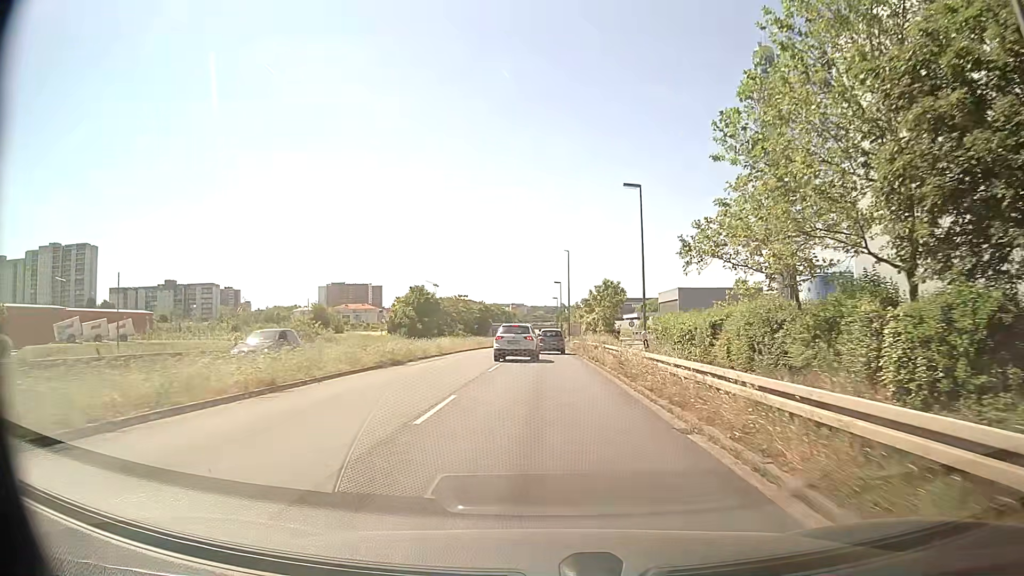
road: primary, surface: asphalt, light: Day
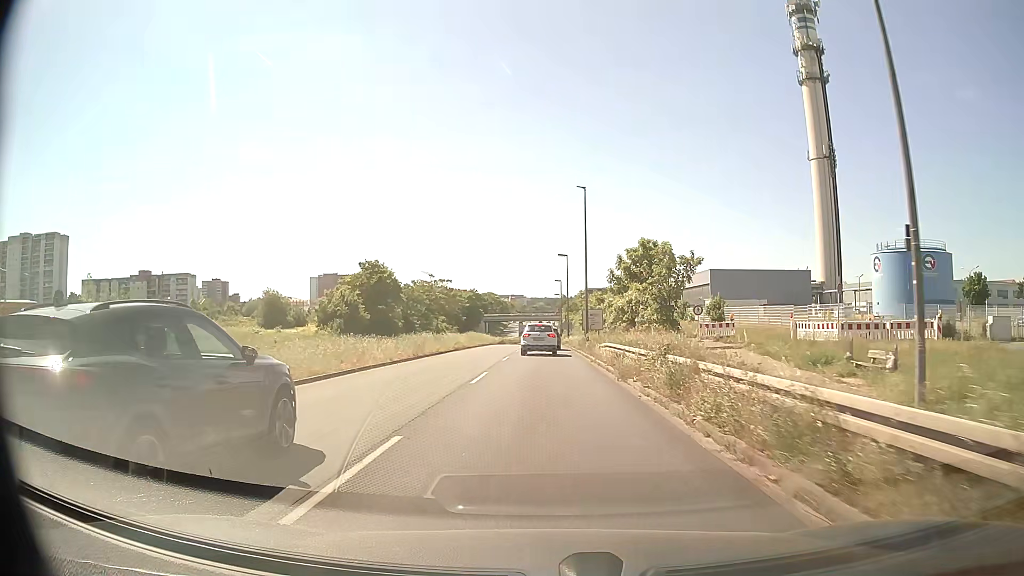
(+0.1, +29.9) m; 0°
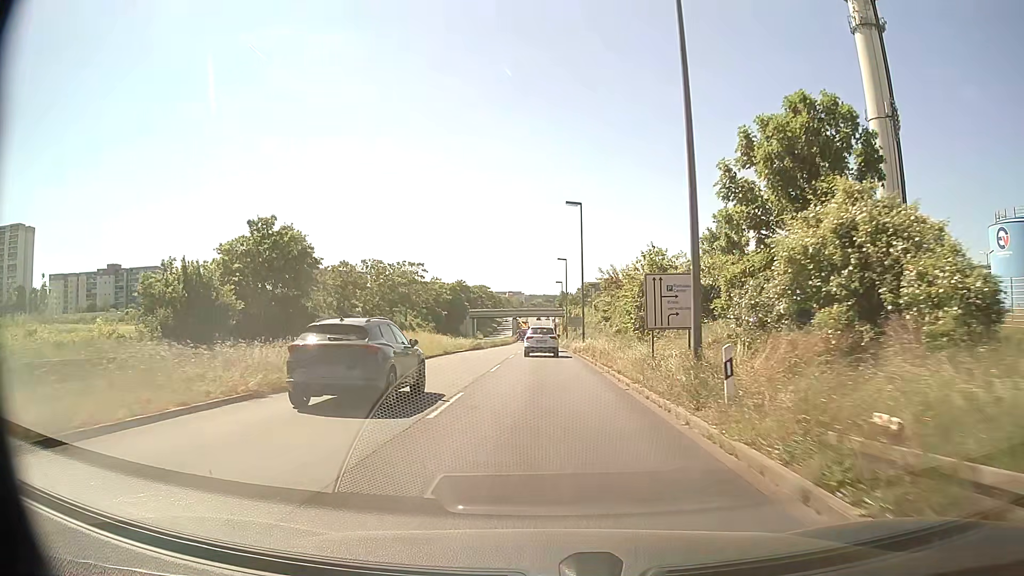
(+0.3, +30.9) m; +1°
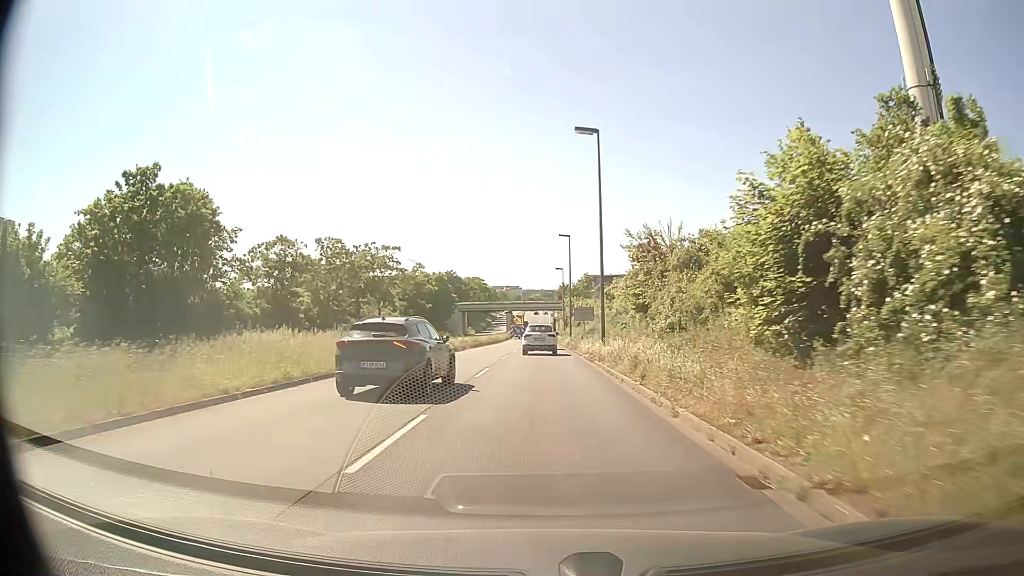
(0.0, +16.3) m; 0°
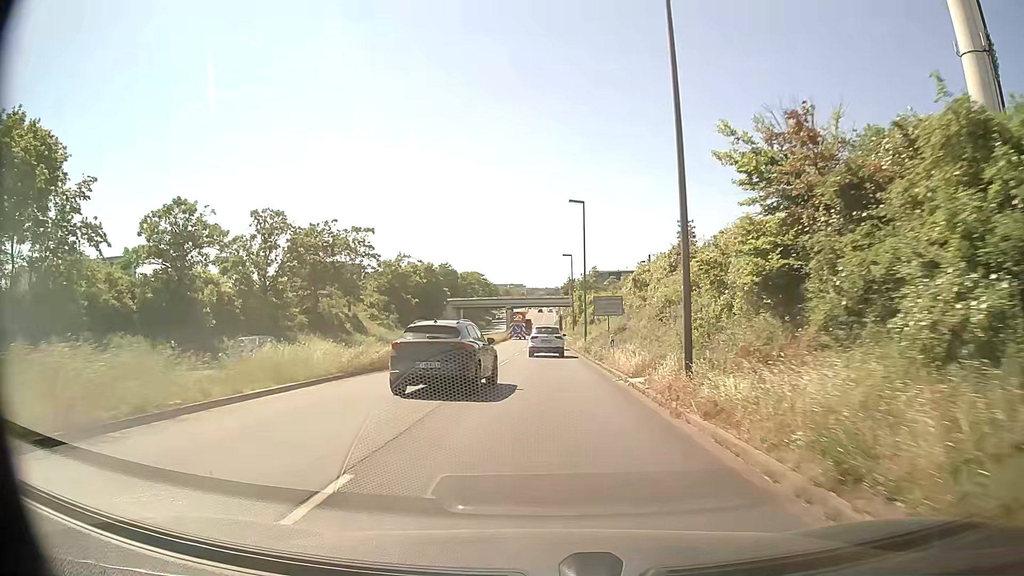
(0.0, +16.5) m; 0°
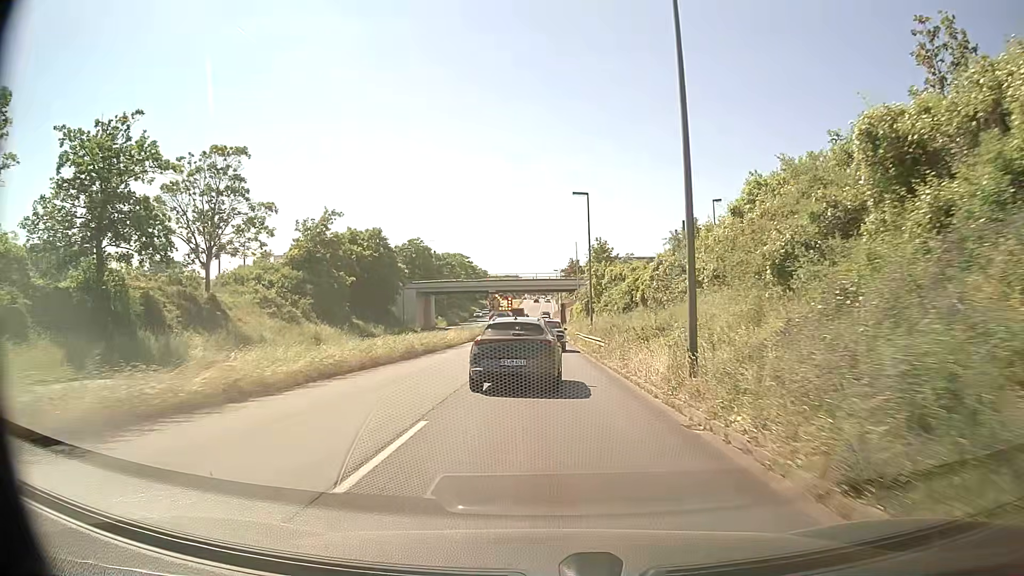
(-0.2, +33.3) m; 0°
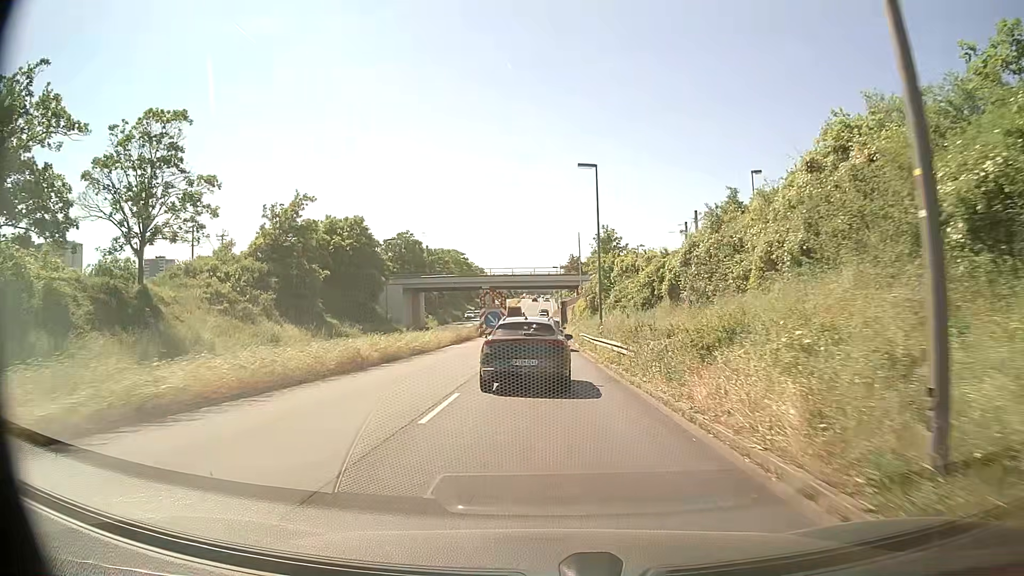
(0.0, +8.2) m; 0°
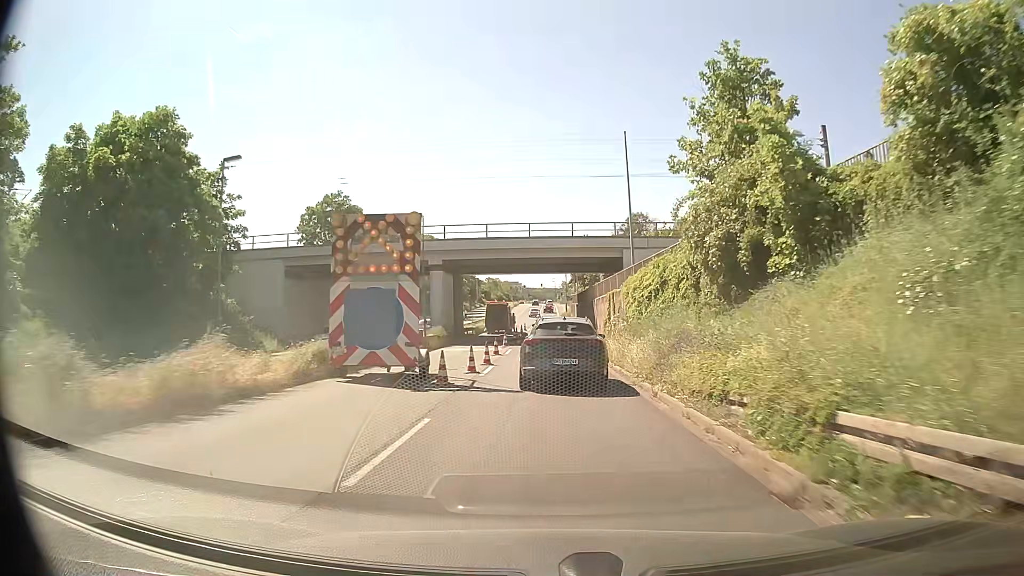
(-0.2, +40.3) m; 0°
(0, +10) (0, +20) (0, +30) (0, +40) (0, +50) (0, +60) (0, +70) (0, +80) (0, +90) (0, +100) m
